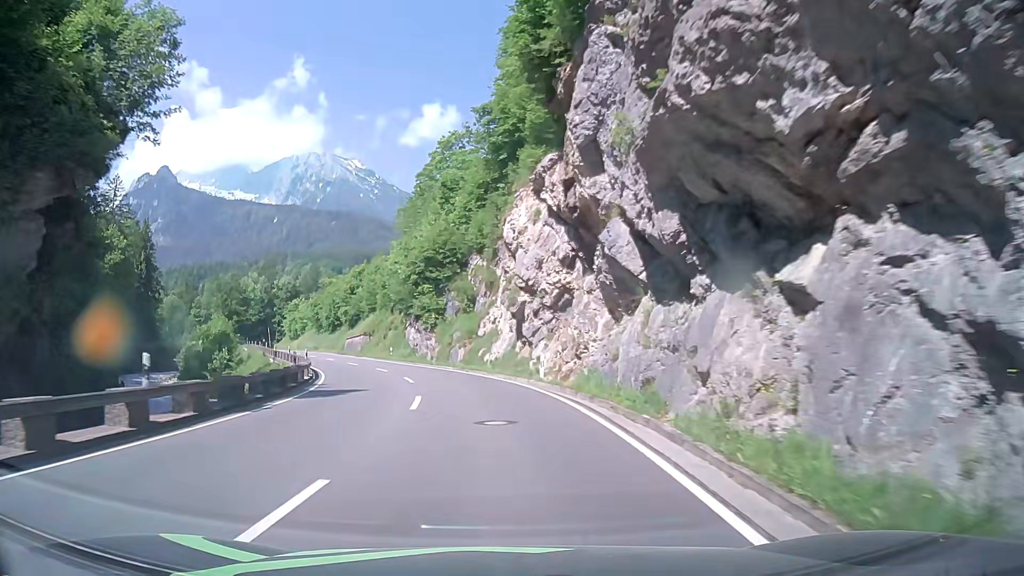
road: primary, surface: asphalt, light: Day
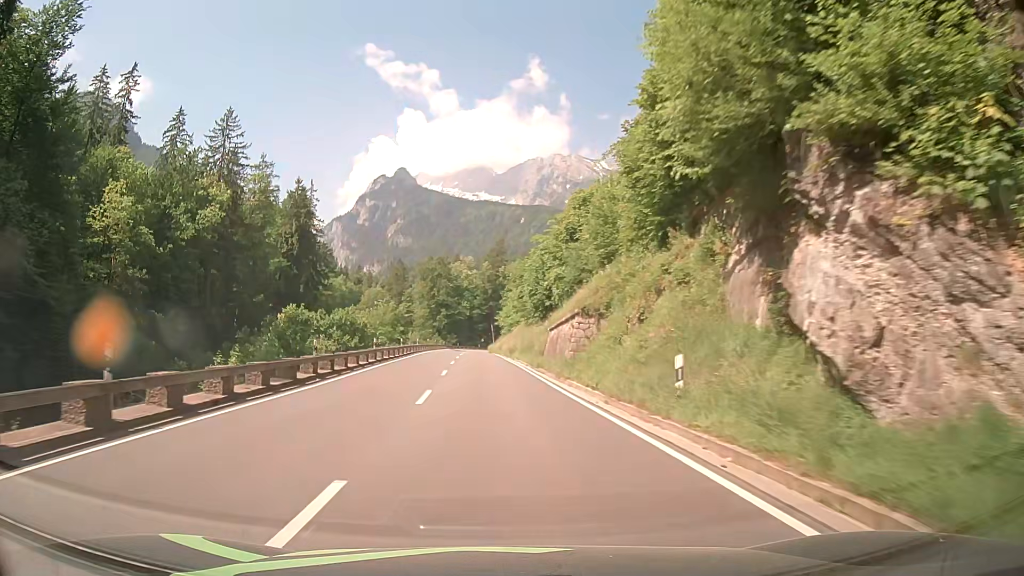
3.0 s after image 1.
(-7.2, +48.0) m; -20°
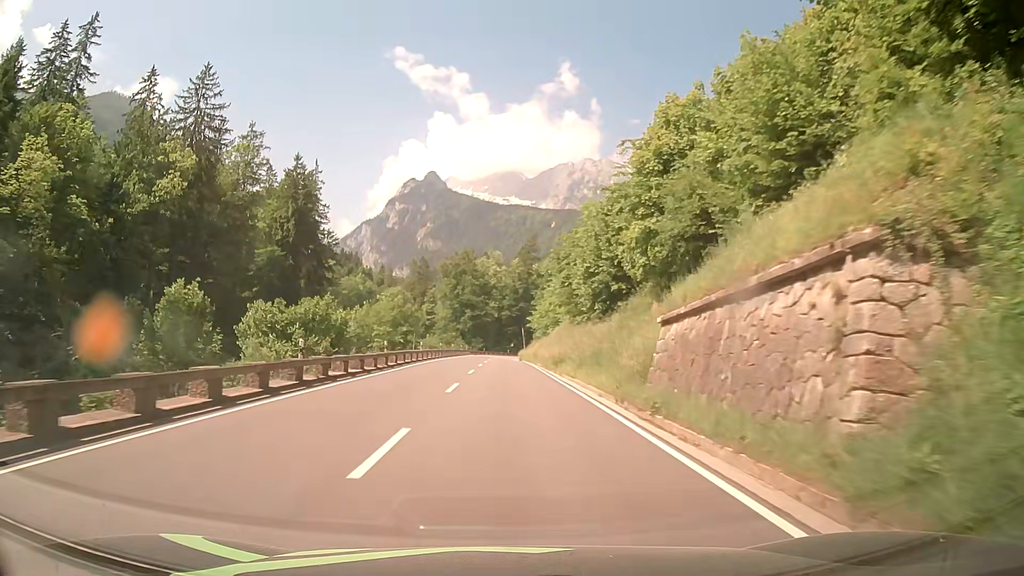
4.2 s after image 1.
(-0.7, +19.9) m; -3°
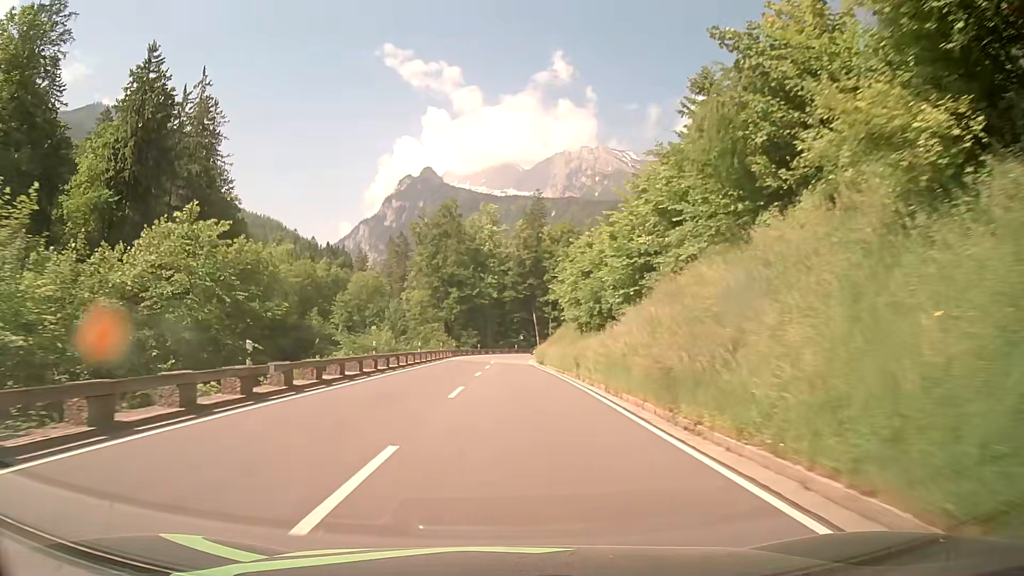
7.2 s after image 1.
(+0.1, +50.3) m; 0°
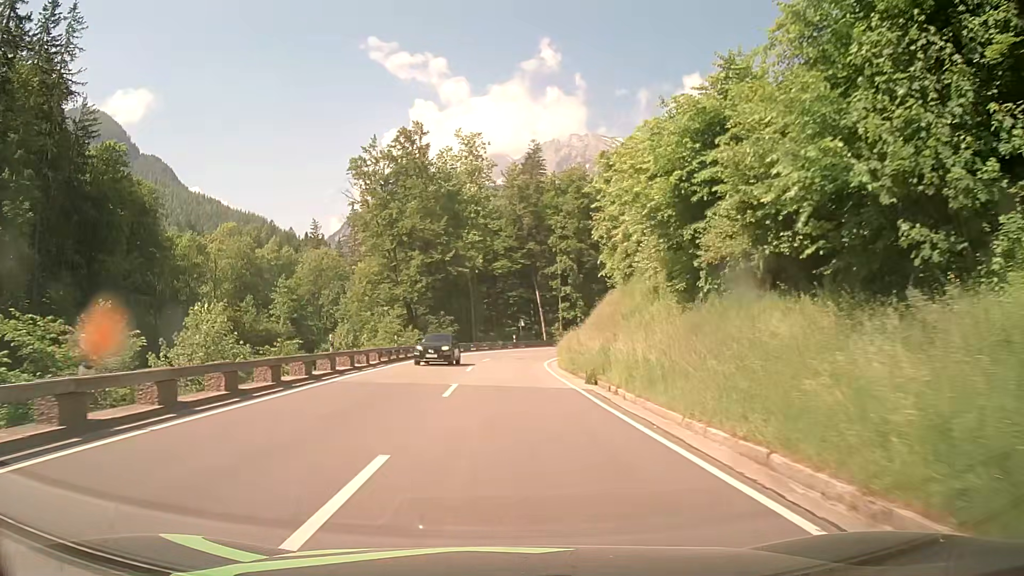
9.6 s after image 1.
(+0.3, +36.4) m; +1°
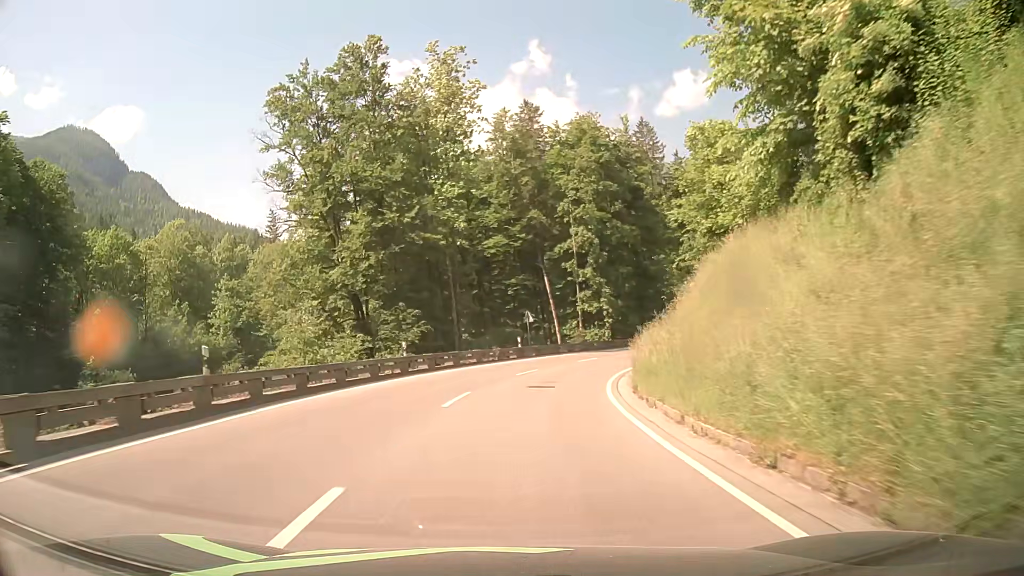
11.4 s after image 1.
(-0.1, +25.3) m; 0°
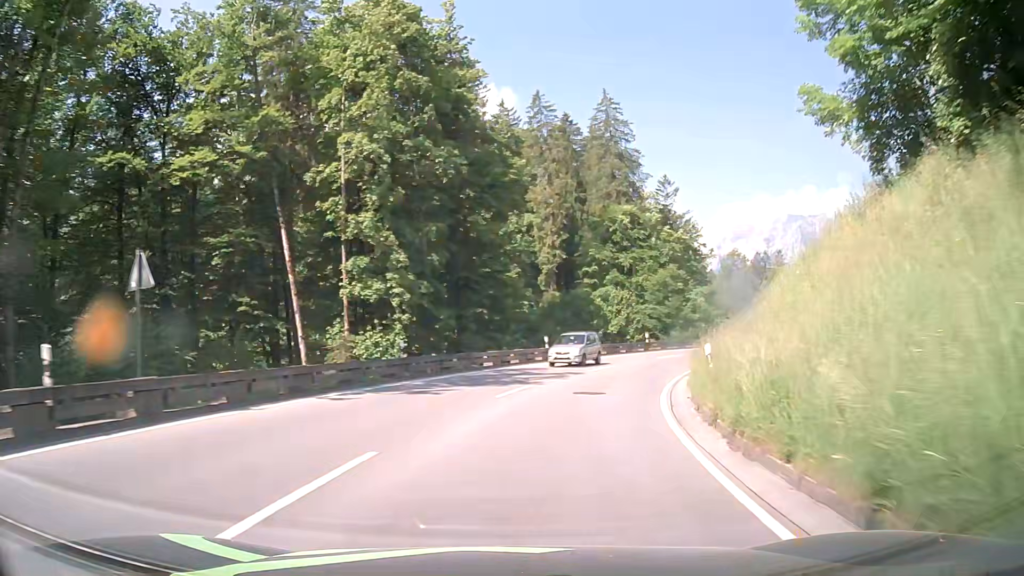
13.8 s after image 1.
(+3.9, +33.2) m; +18°
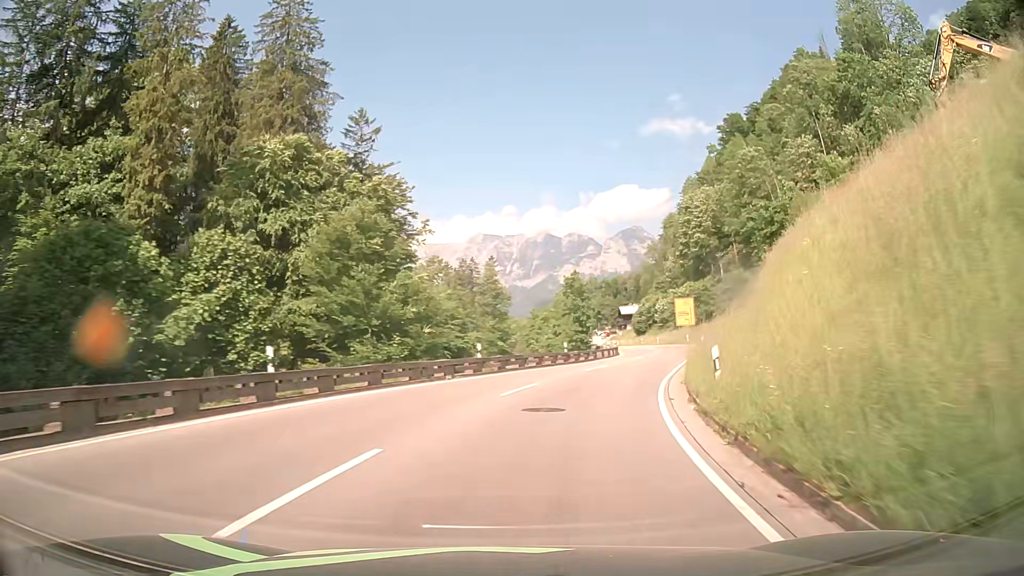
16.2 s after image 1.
(+8.1, +33.8) m; +27°
(+1, +10) (+2, +20) (+5, +29) (+9, +39) (+12, +48) (+14, +58) (+17, +68) (+18, +78) (+19, +88) (+19, +98) m
